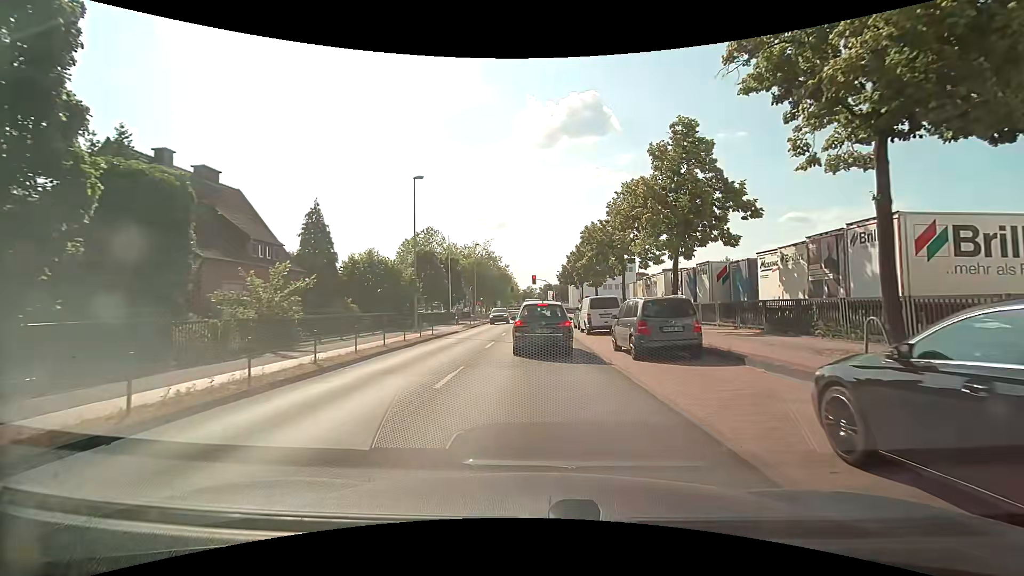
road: tertiary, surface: asphalt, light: Day
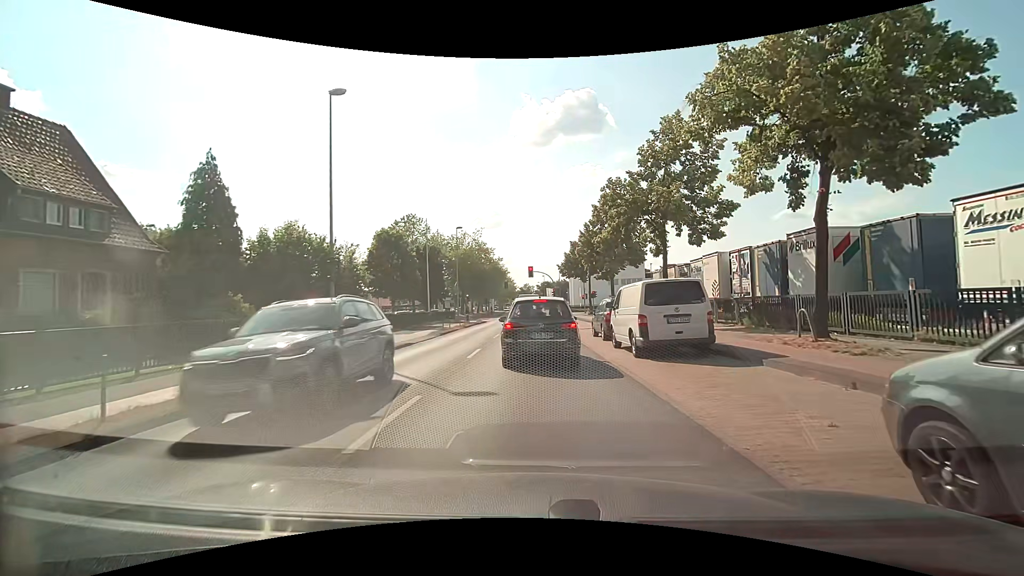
(0.0, +12.7) m; +1°
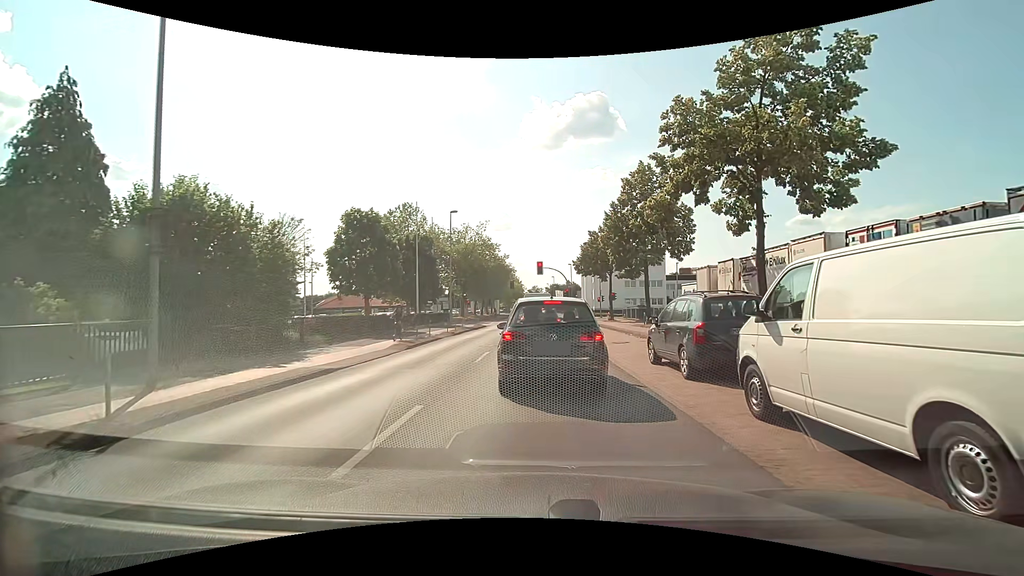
(-0.2, +9.5) m; 0°
